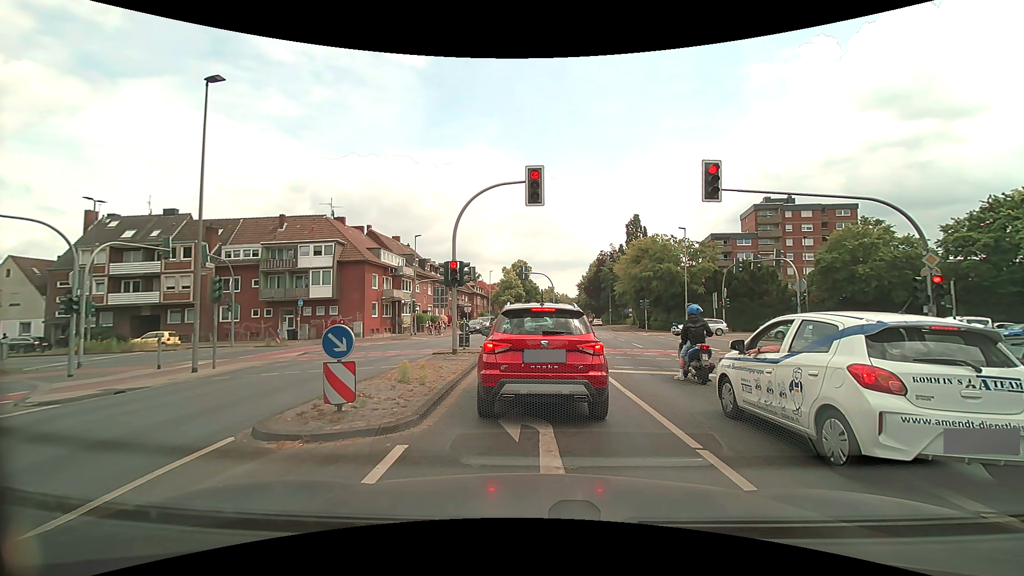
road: secondary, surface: asphalt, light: Day
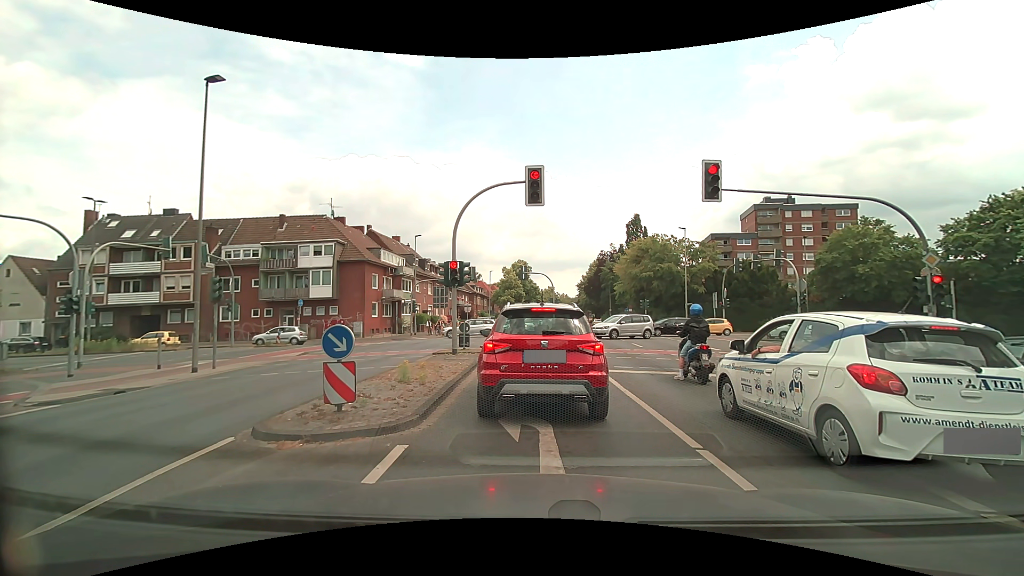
(0.0, 0.0) m; 0°
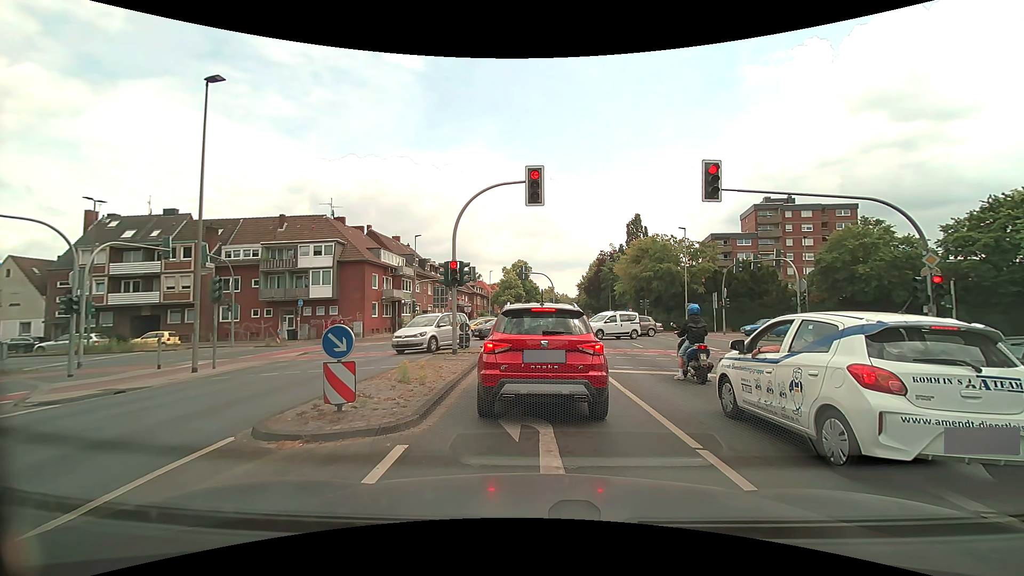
(0.0, 0.0) m; 0°
(0, +10) (0, +20) (-2, +30) (-9, +37) (-18, +40) (-28, +39) (-38, +39) (-48, +38) (-58, +37) (-68, +37) m
